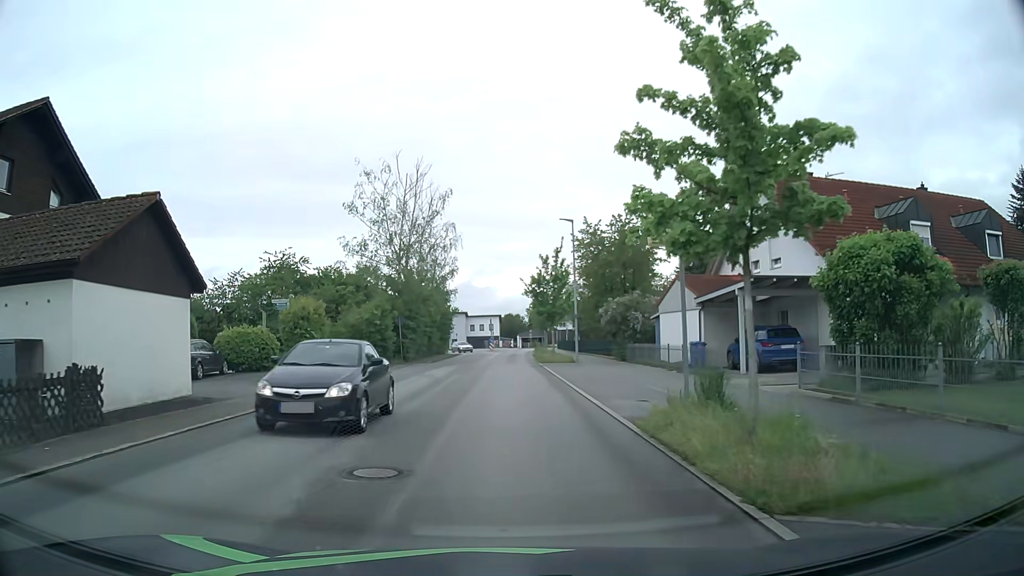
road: unclassified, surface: asphalt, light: Day
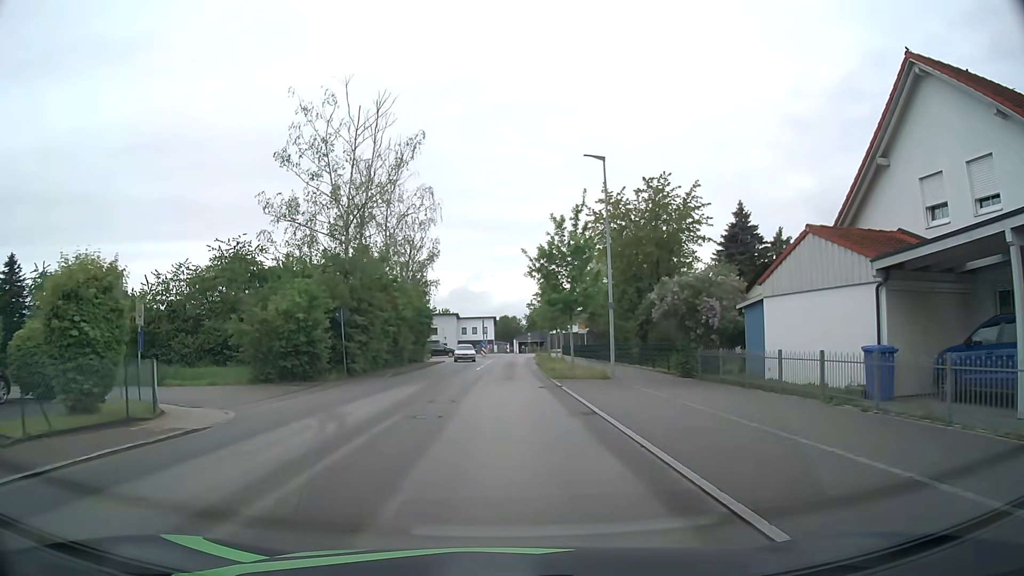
(0.0, +14.0) m; +1°
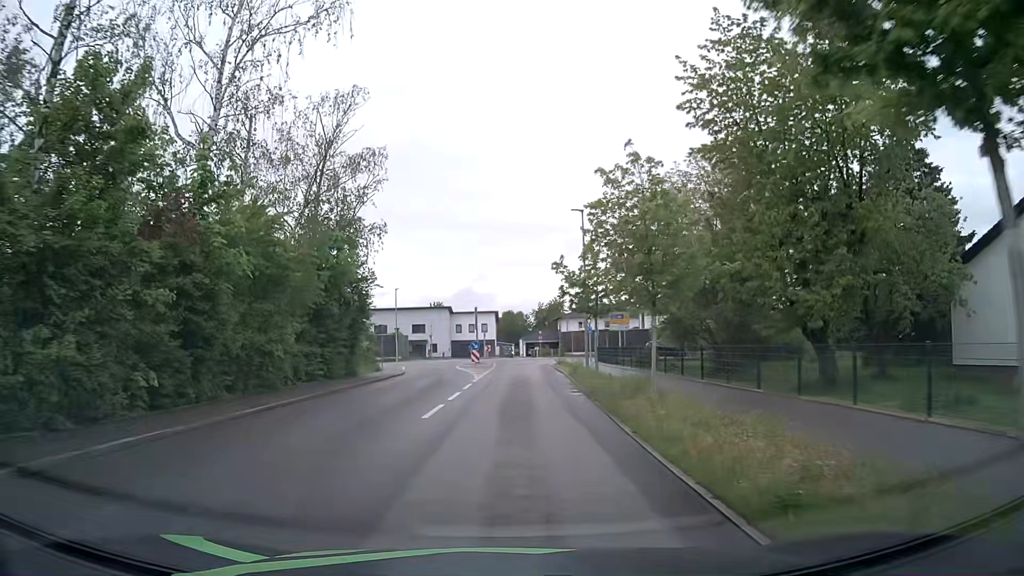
(-0.2, +25.0) m; -1°
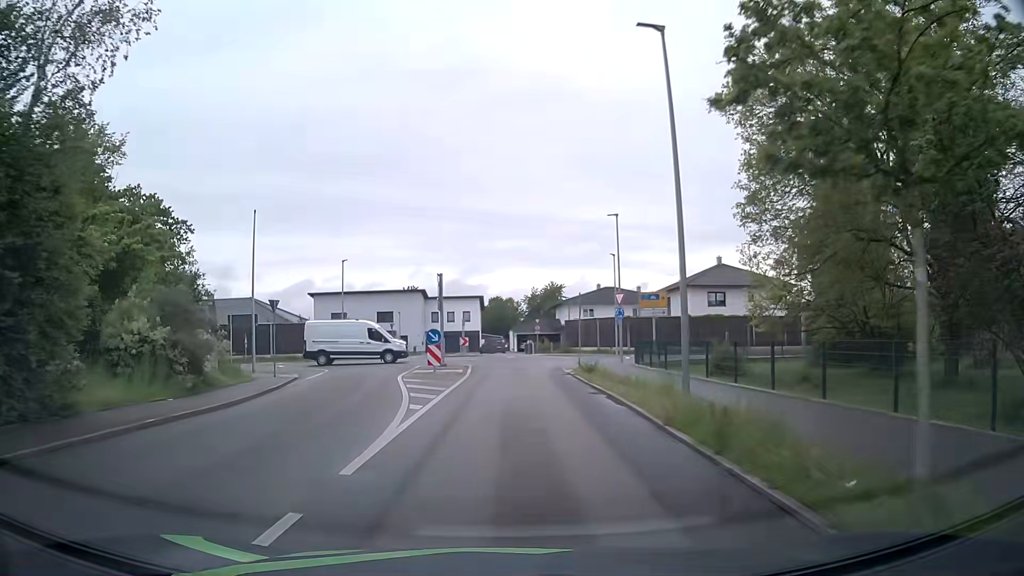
(+0.2, +19.6) m; +1°
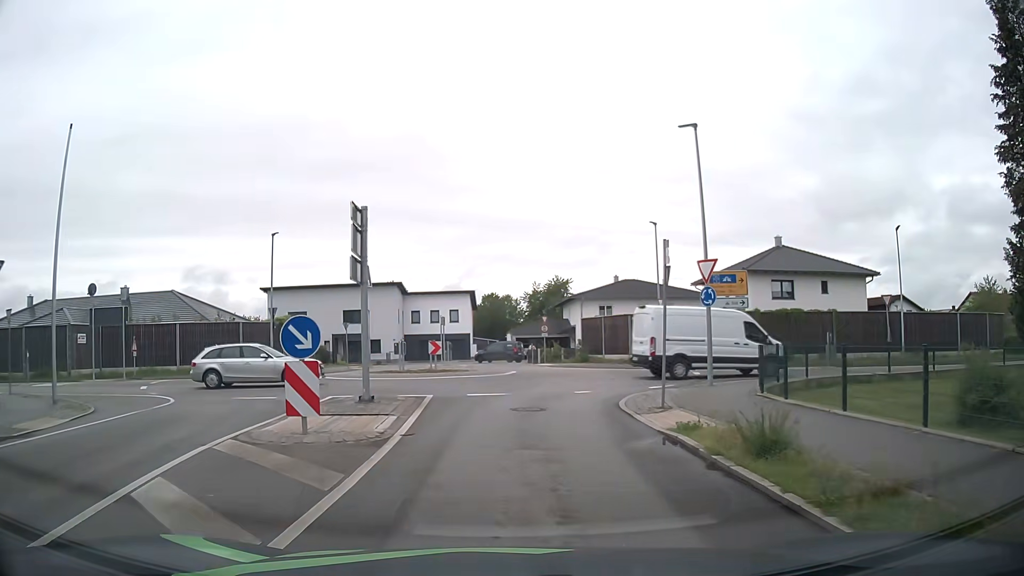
(+0.2, +16.1) m; +1°
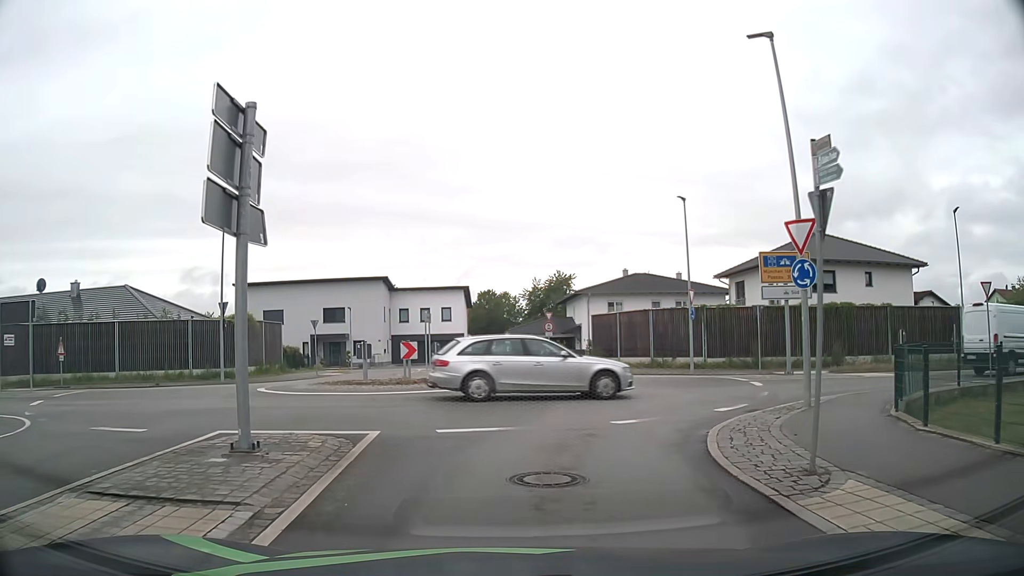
(0.0, +6.7) m; 0°
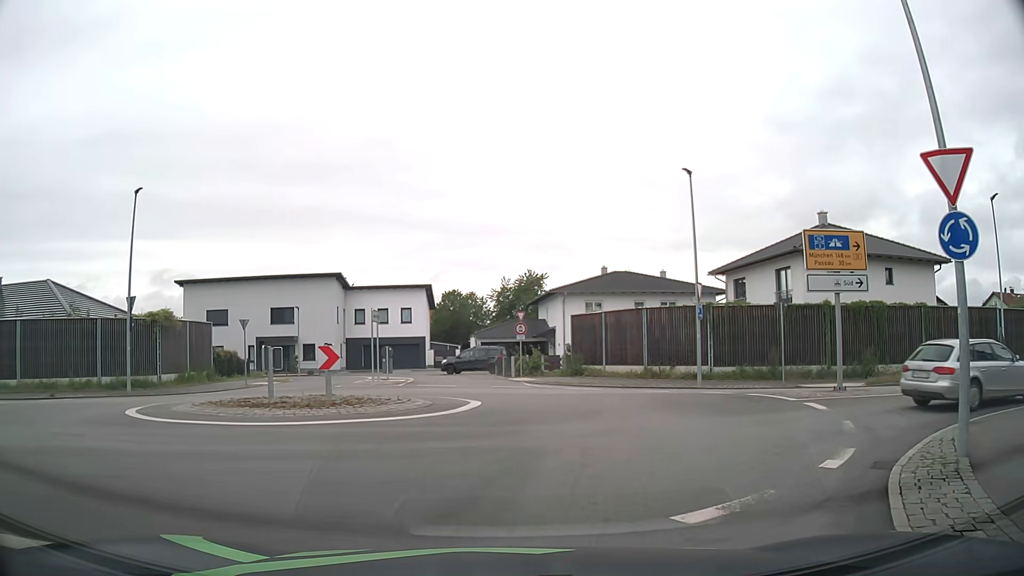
(+0.1, +6.0) m; +3°
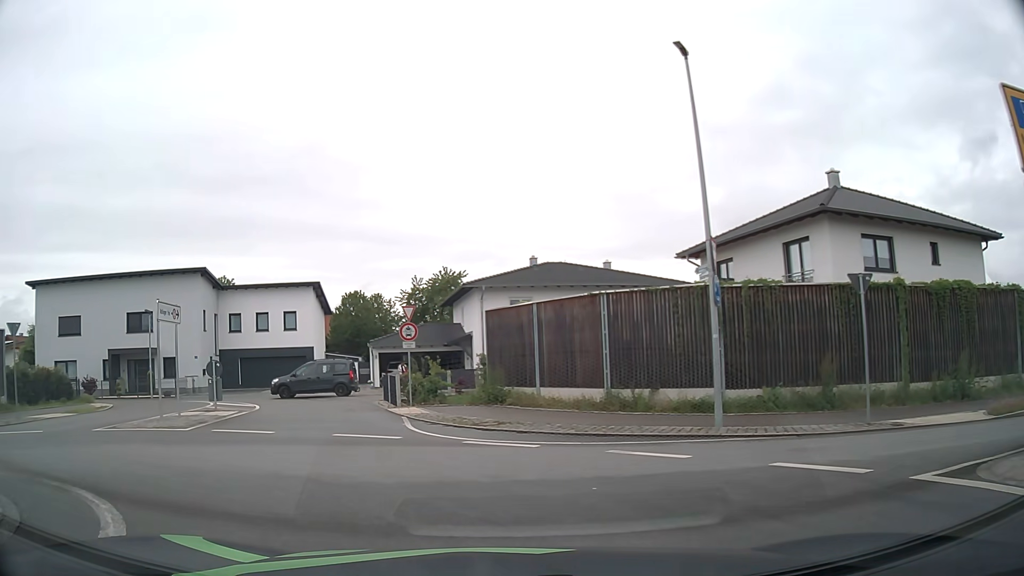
(+1.3, +11.6) m; +6°
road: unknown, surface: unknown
